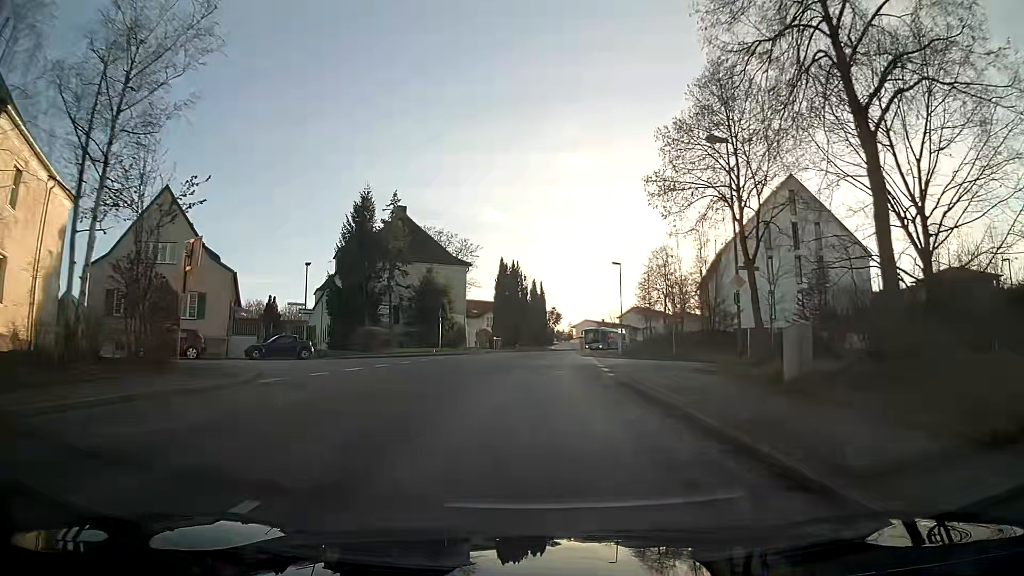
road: residential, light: Day
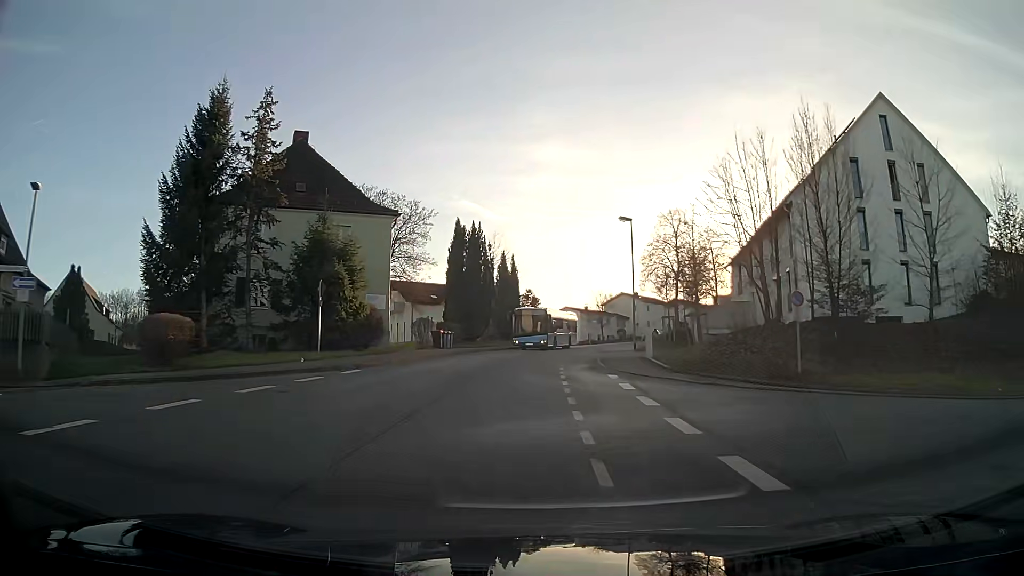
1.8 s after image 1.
(+0.3, +20.8) m; +2°
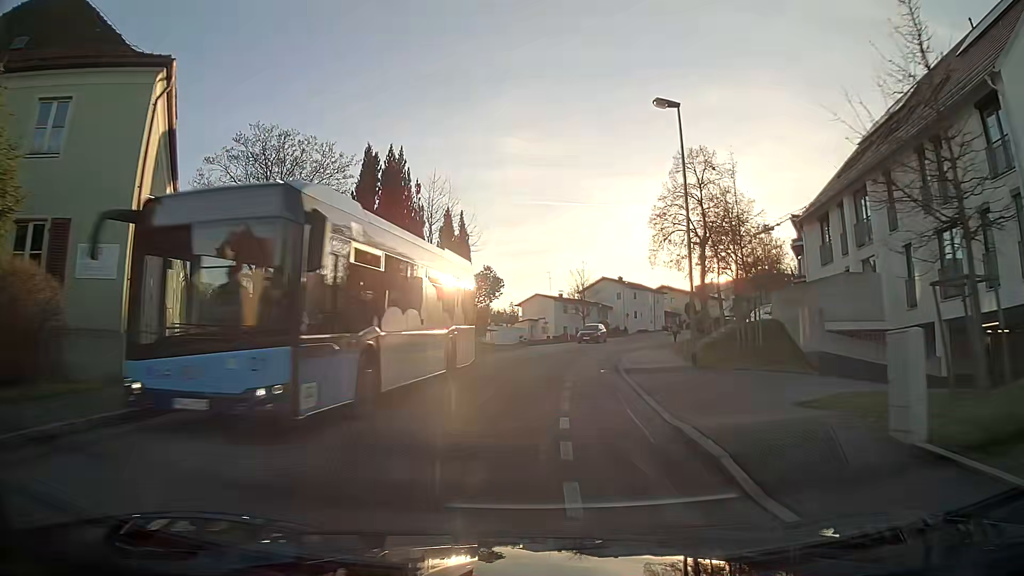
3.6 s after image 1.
(+0.5, +20.8) m; +3°
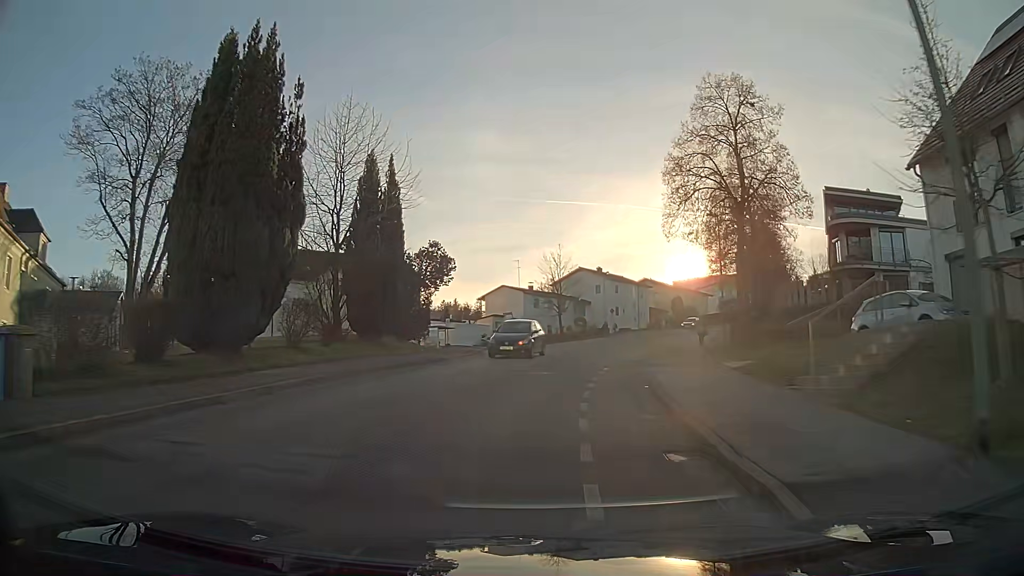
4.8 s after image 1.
(+0.4, +13.9) m; +3°
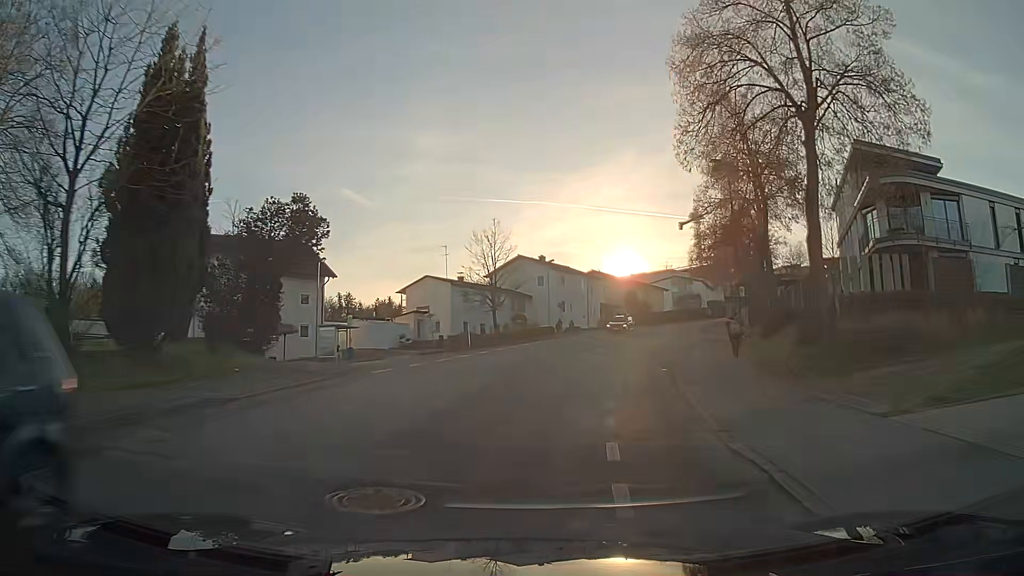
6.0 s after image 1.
(+0.6, +14.0) m; +5°
(0, +10) (+2, +20) (+4, +30) (+6, +39) (+9, +49) (+11, +59) (+14, +68) (+18, +78) (+22, +87) (+27, +95) m
